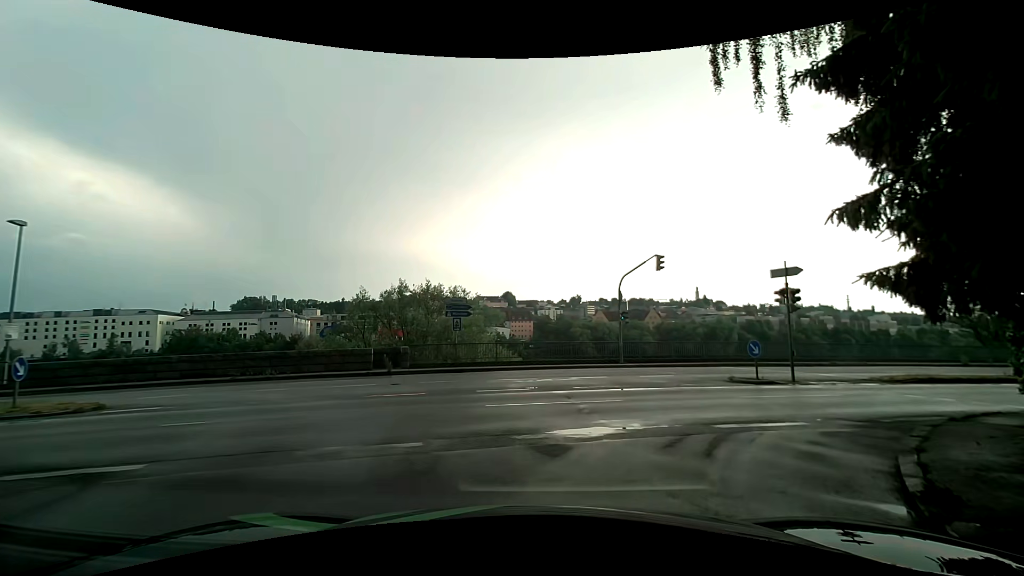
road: residential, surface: asphalt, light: Day
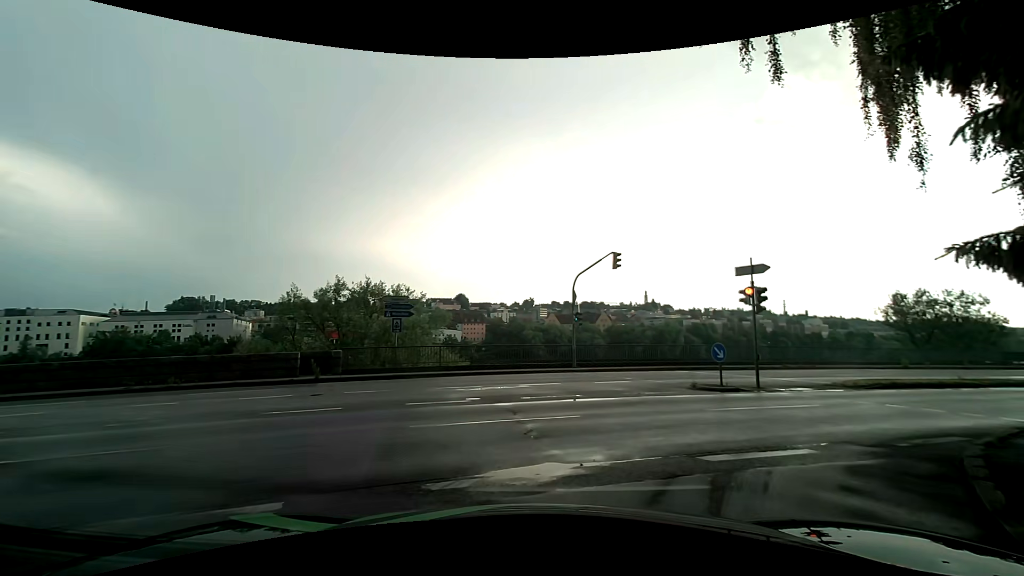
(+0.2, +2.2) m; +5°
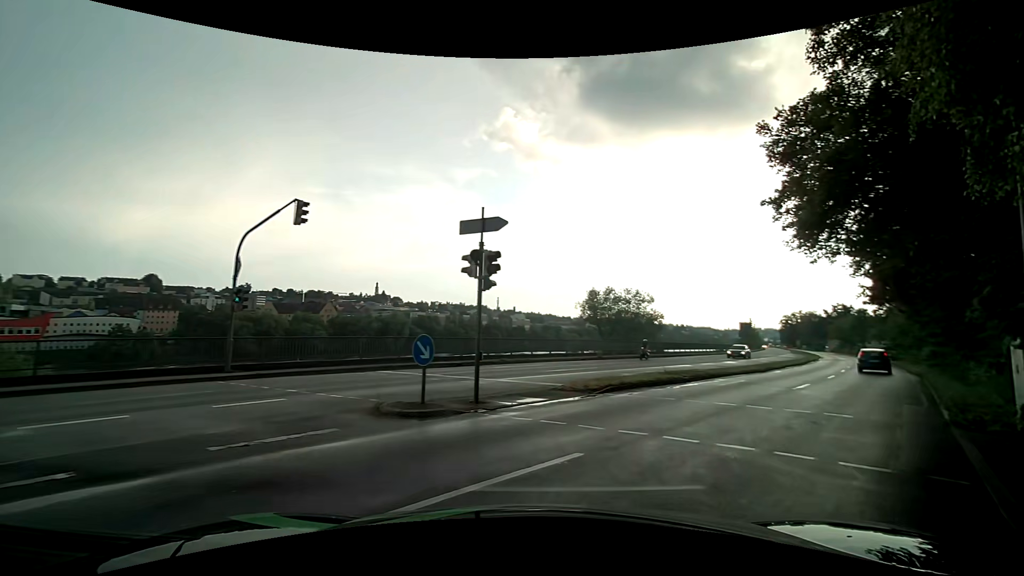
(+2.0, +7.1) m; +31°
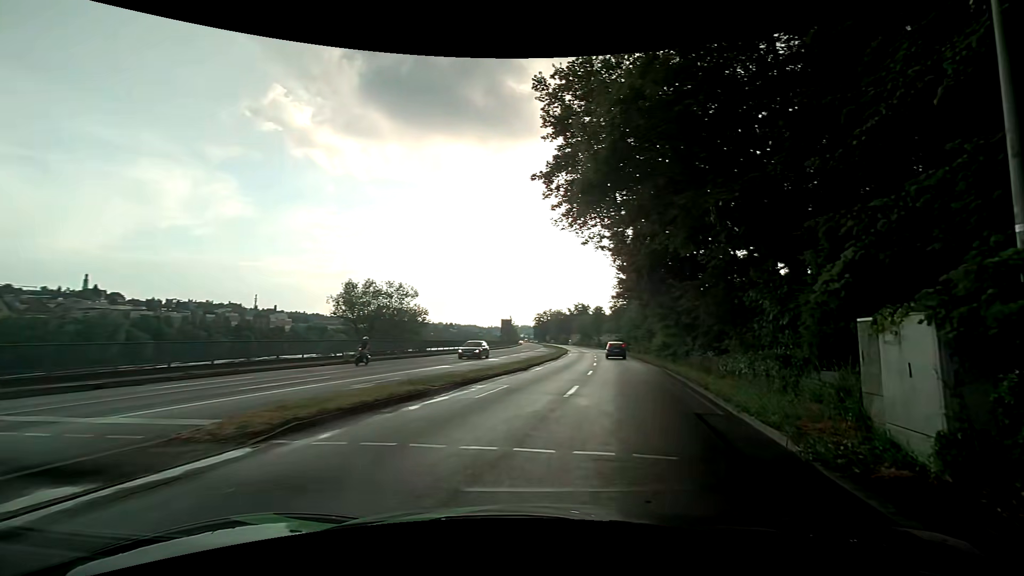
(+1.5, +5.8) m; +27°
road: primary
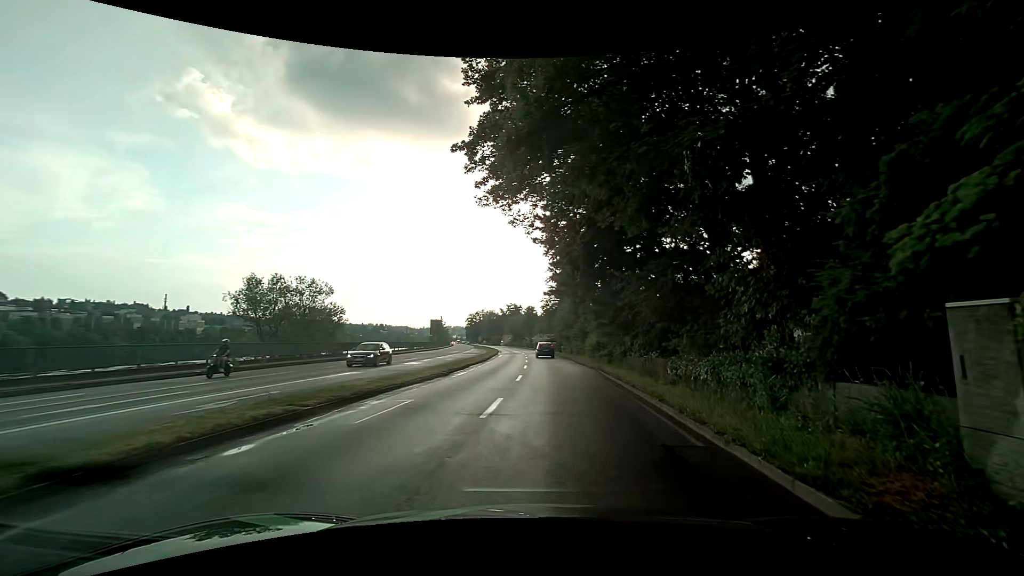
(+0.2, +3.4) m; +8°
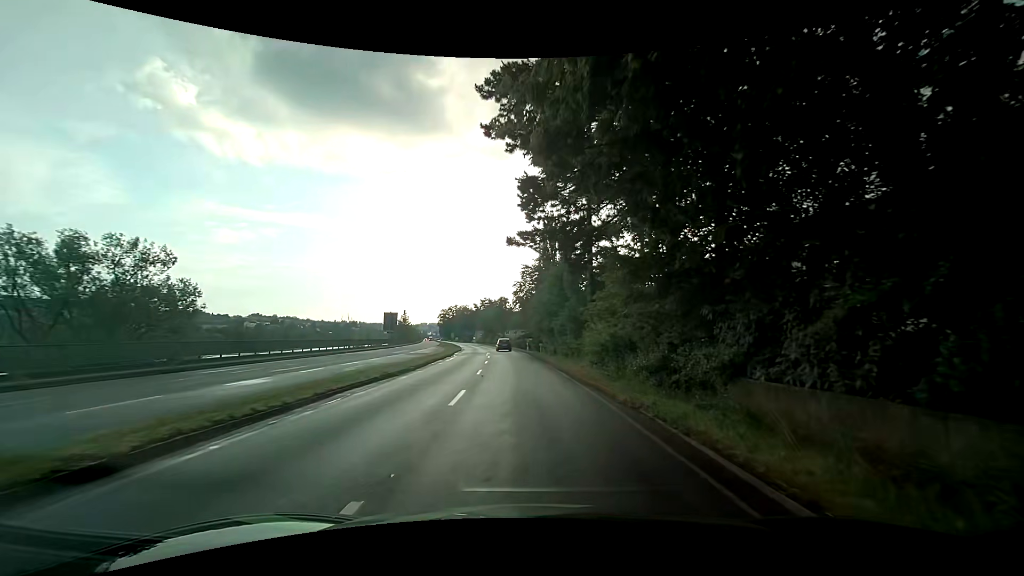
(+0.6, +17.2) m; +1°
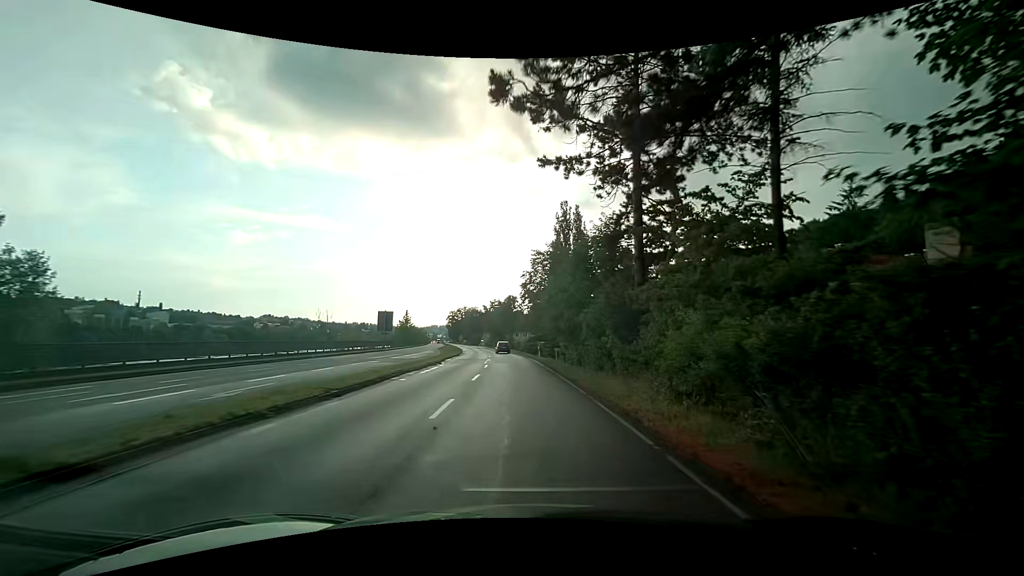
(+0.1, +10.8) m; +1°
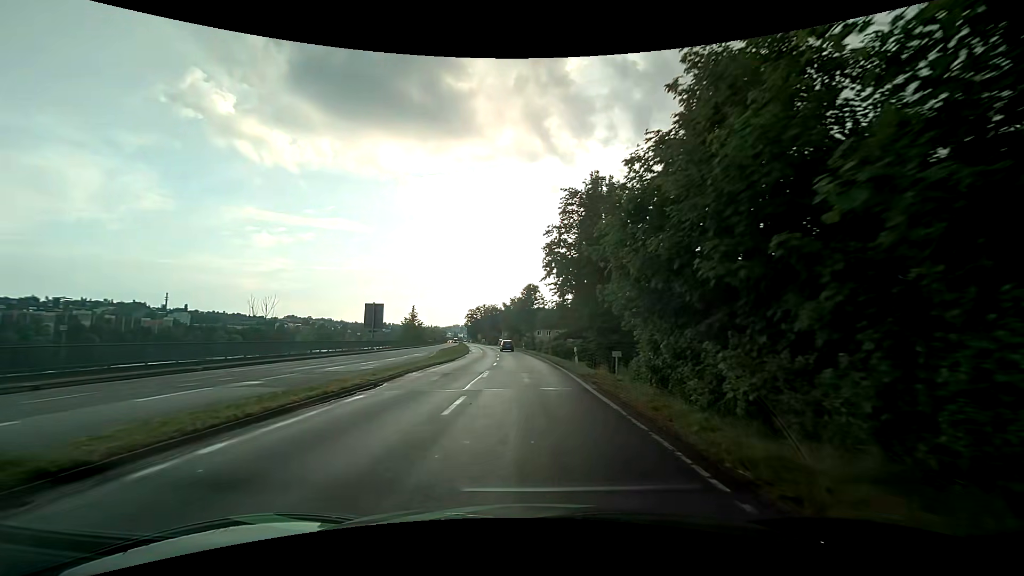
(-0.6, +18.1) m; -3°
(0, +10) (0, +20) (-1, +30) (-1, +40) (-2, +50) (-2, +60) (-3, +70) (-4, +80) (-6, +90) (-7, +100) m
